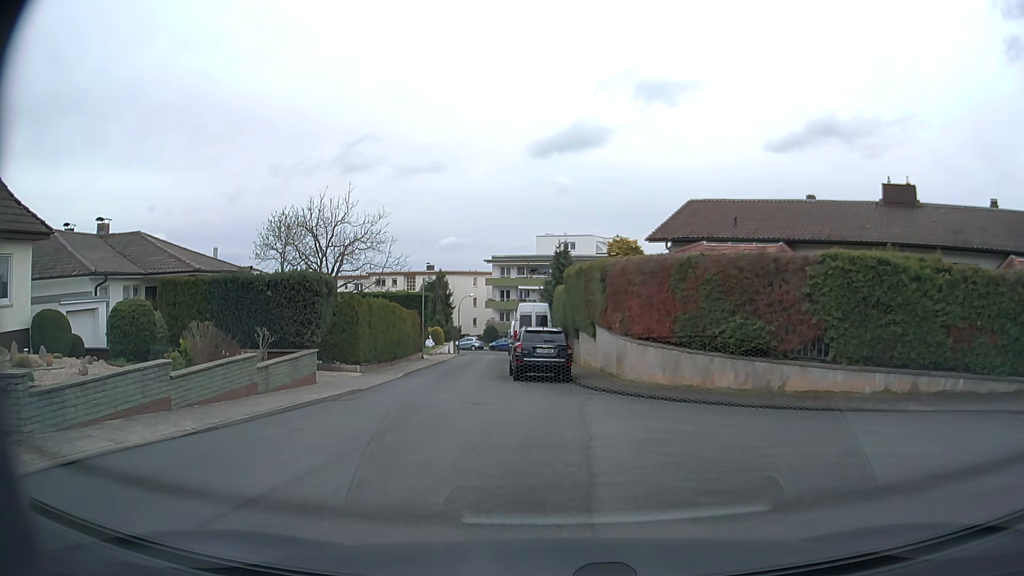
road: residential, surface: asphalt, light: Day
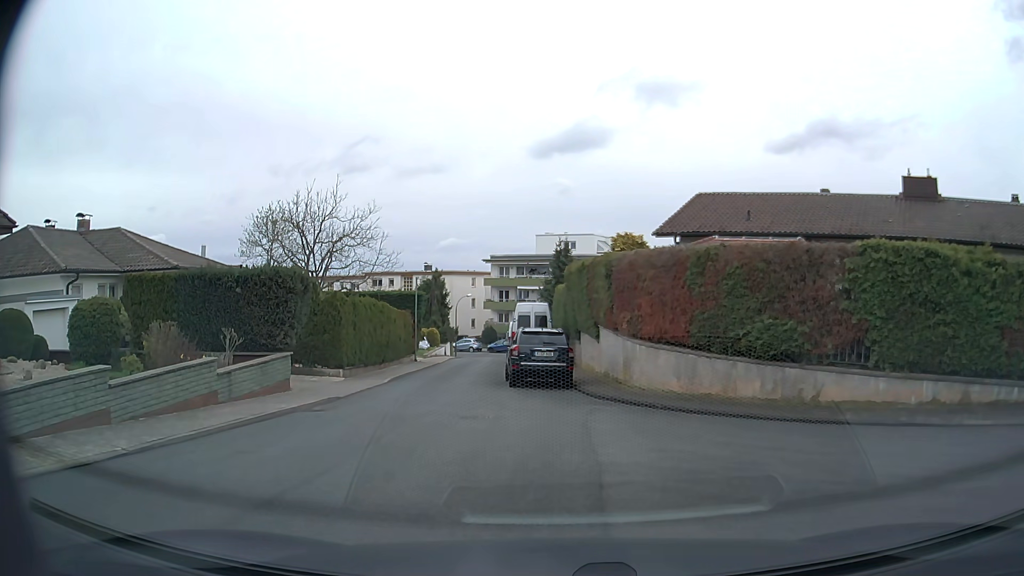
(0.0, +2.0) m; 0°
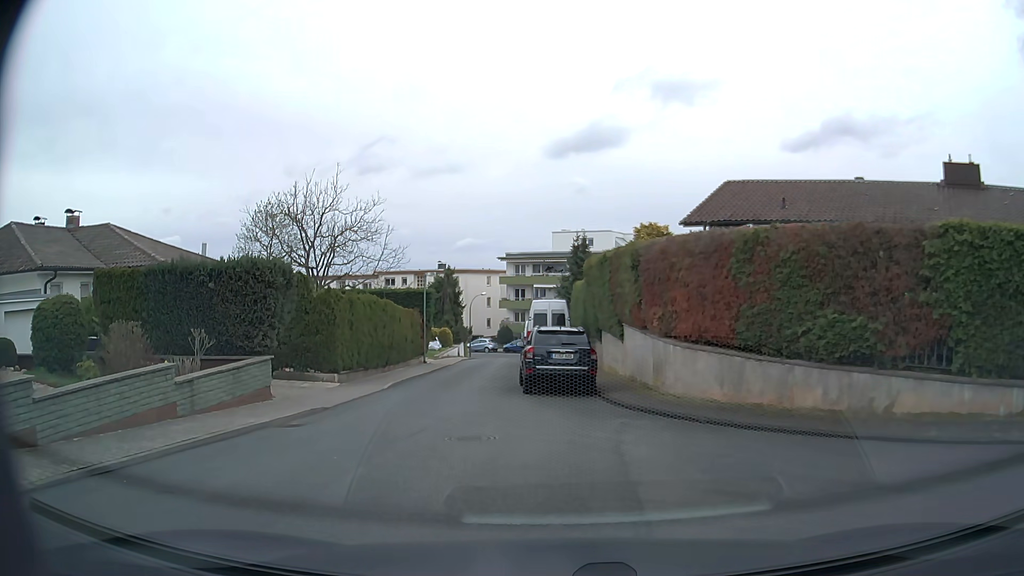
(0.0, +2.4) m; 0°
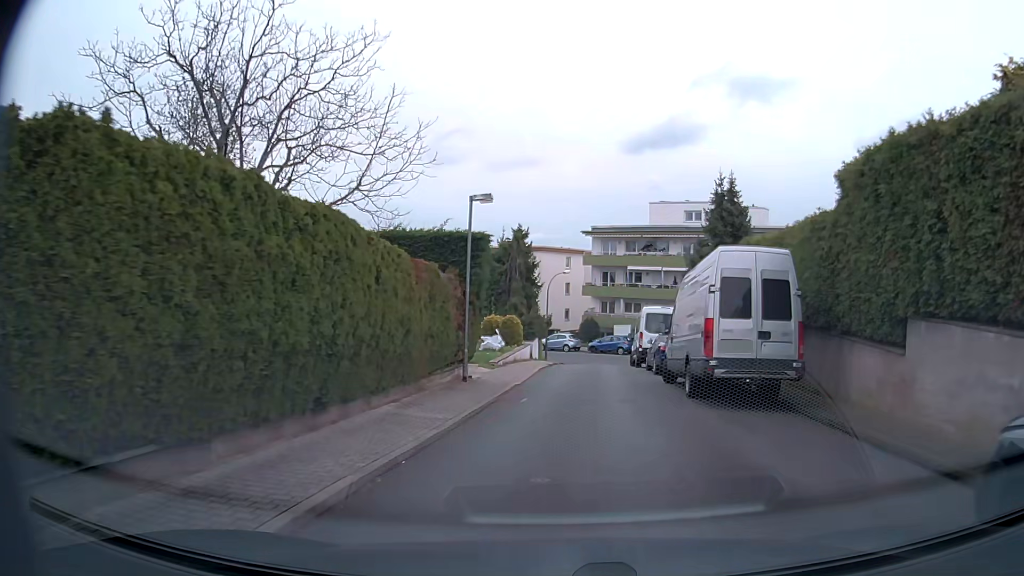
(-2.8, +17.2) m; -8°
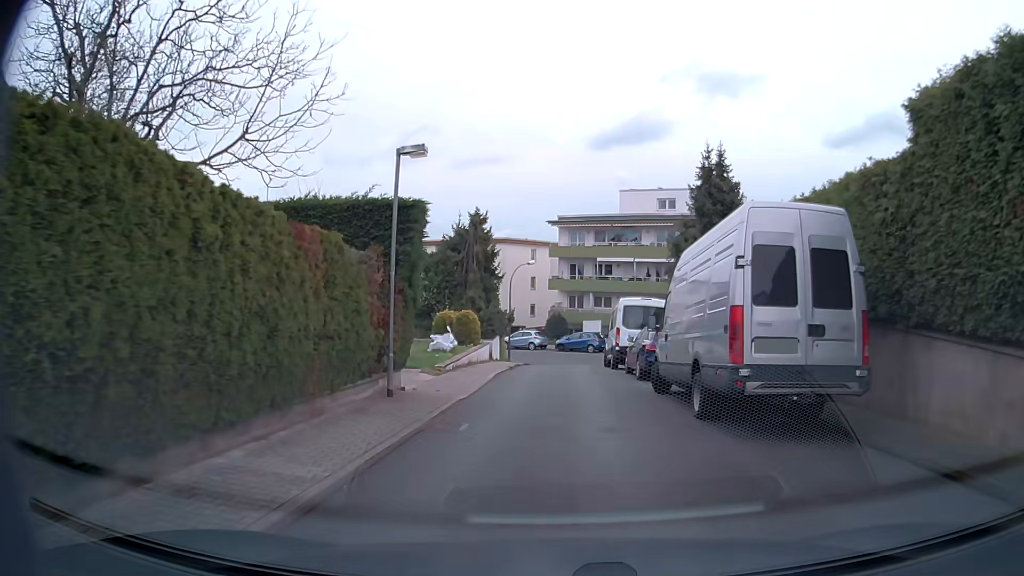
(+0.1, +4.1) m; +4°
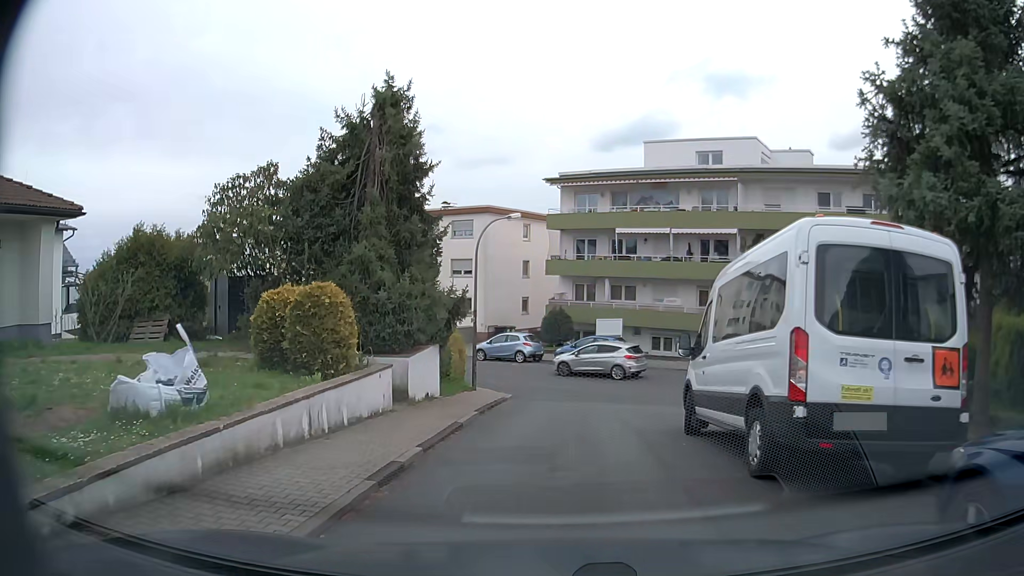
(-0.1, +17.3) m; -1°
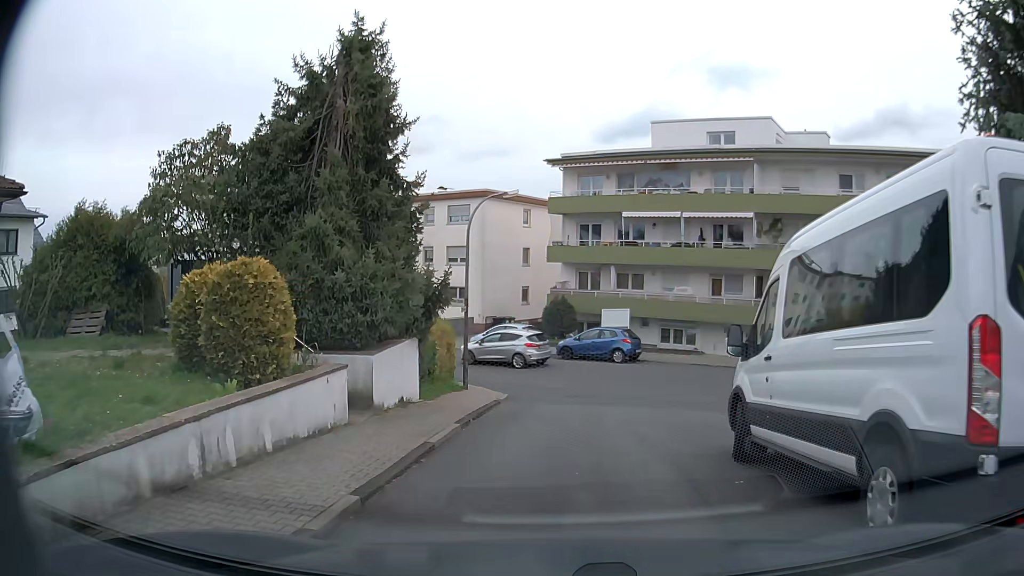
(0.0, +2.7) m; 0°
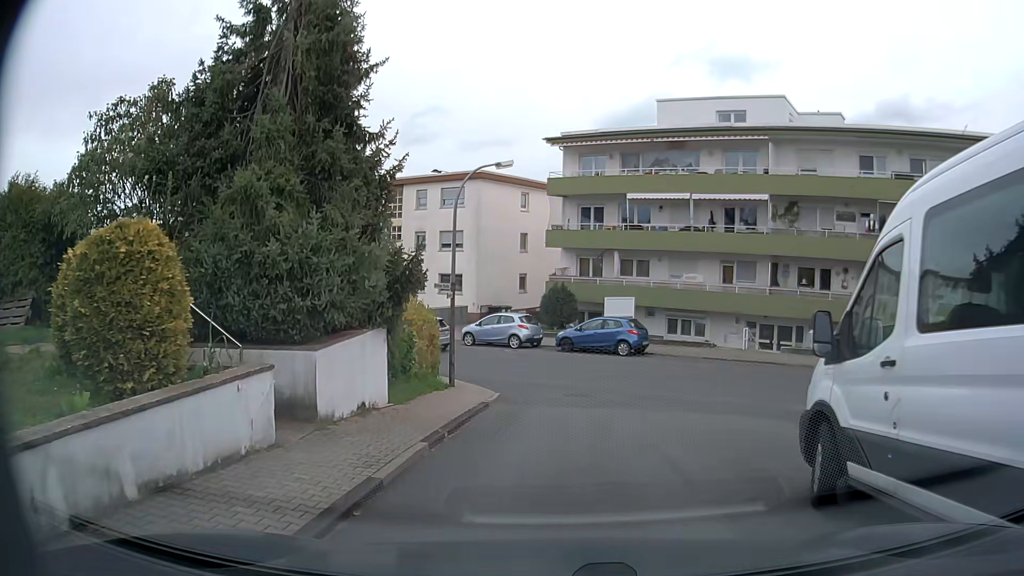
(0.0, +2.5) m; 0°
